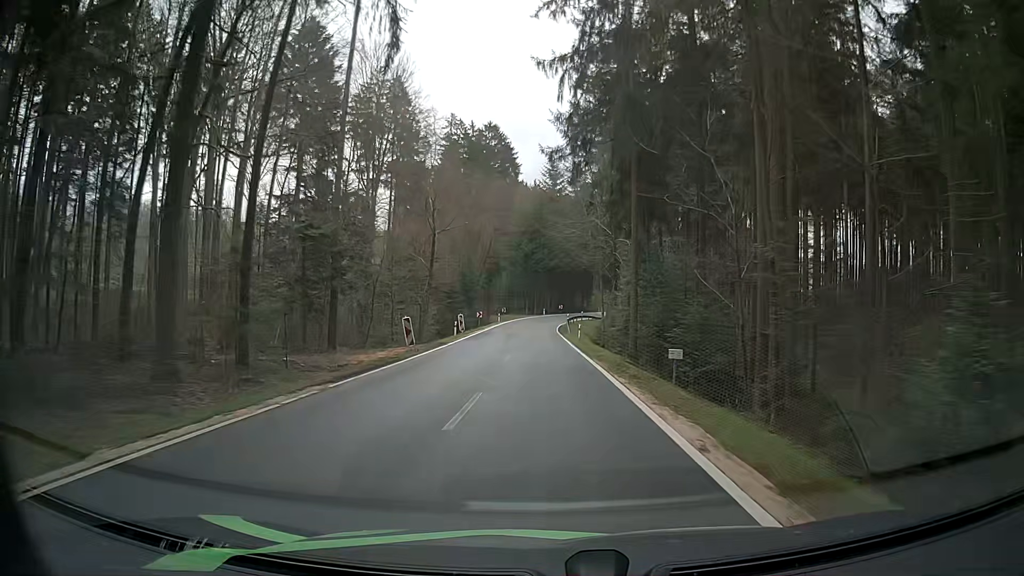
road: tertiary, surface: asphalt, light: Day
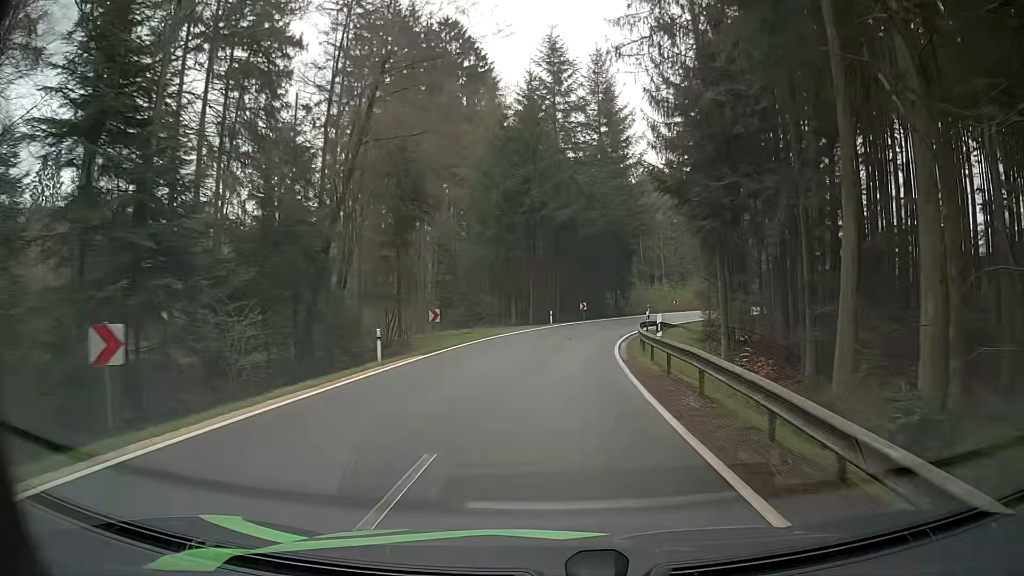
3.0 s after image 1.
(-0.6, +53.4) m; -1°
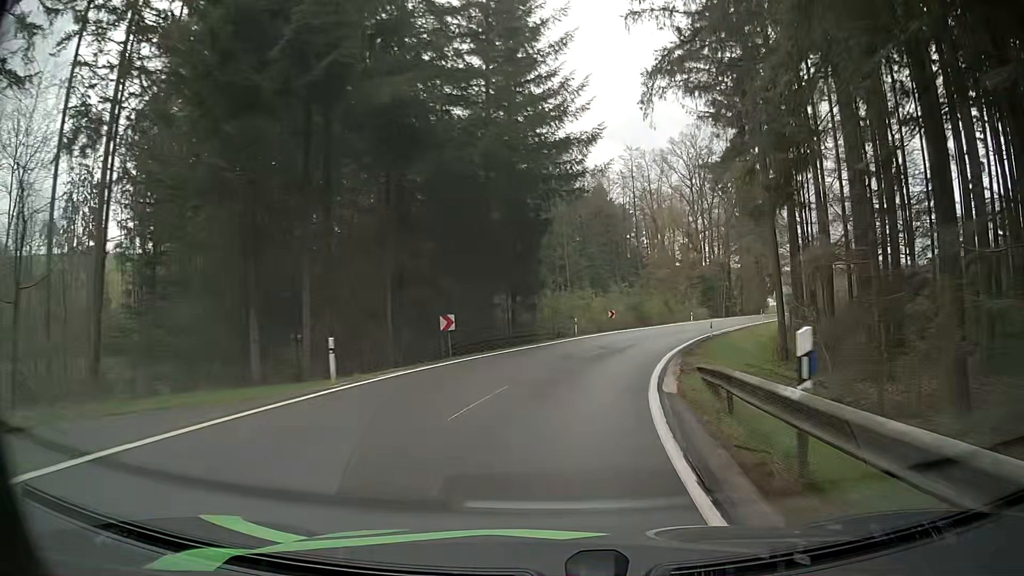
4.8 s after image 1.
(+2.0, +30.2) m; +9°
